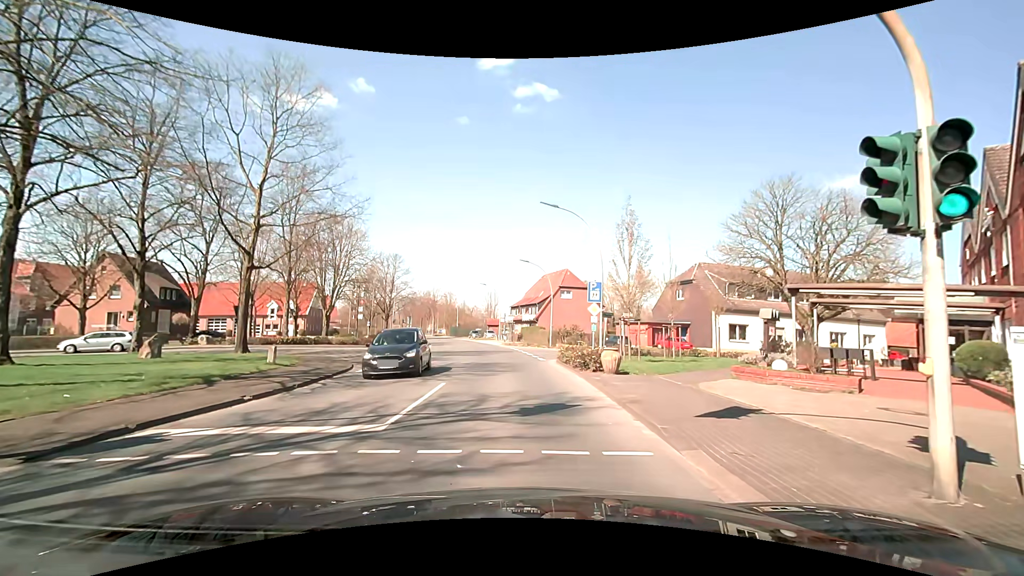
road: secondary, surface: asphalt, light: Day
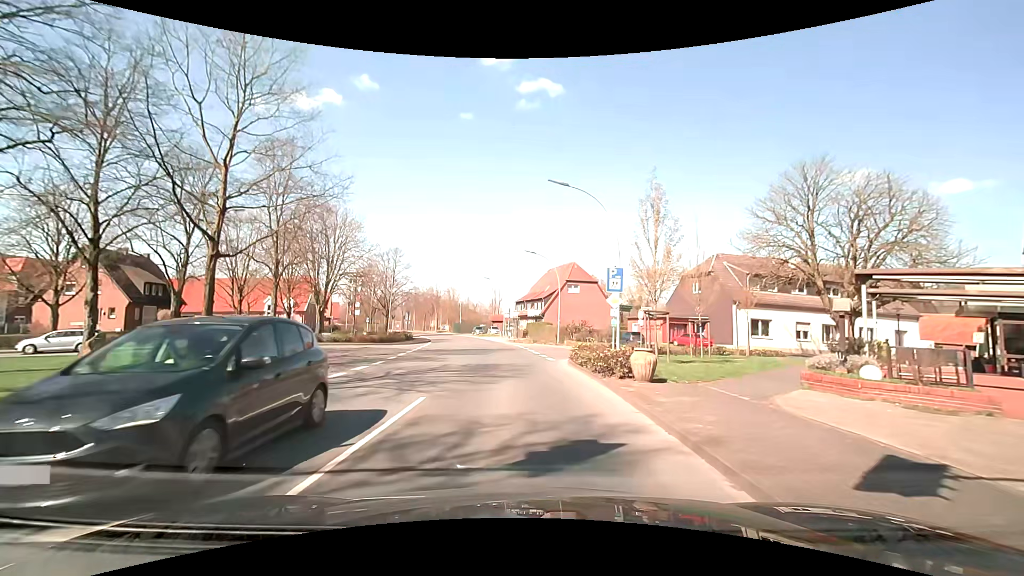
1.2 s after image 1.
(+0.1, +3.8) m; +1°
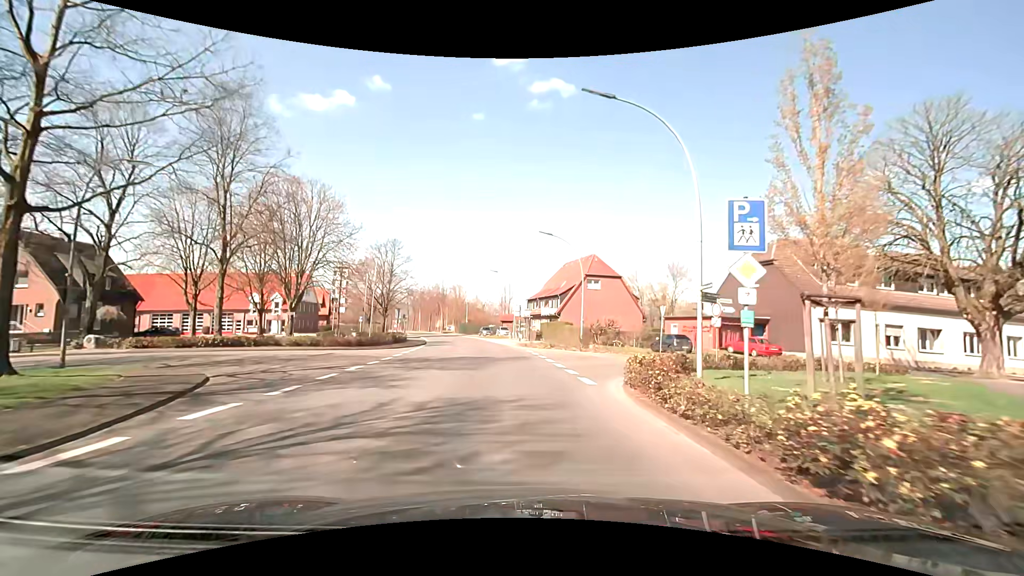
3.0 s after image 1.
(-0.2, +10.2) m; -2°
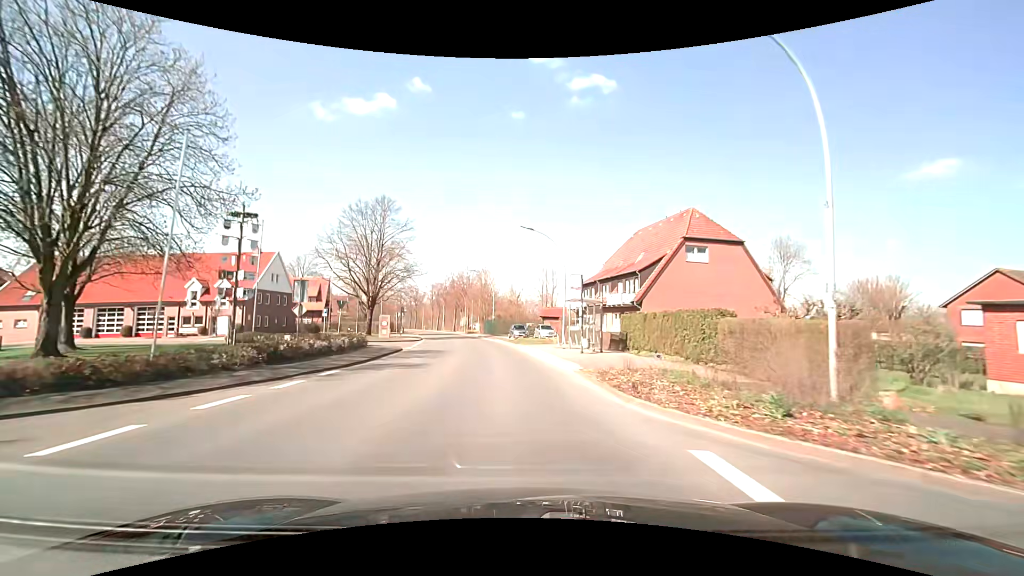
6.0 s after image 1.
(-1.0, +27.9) m; -4°
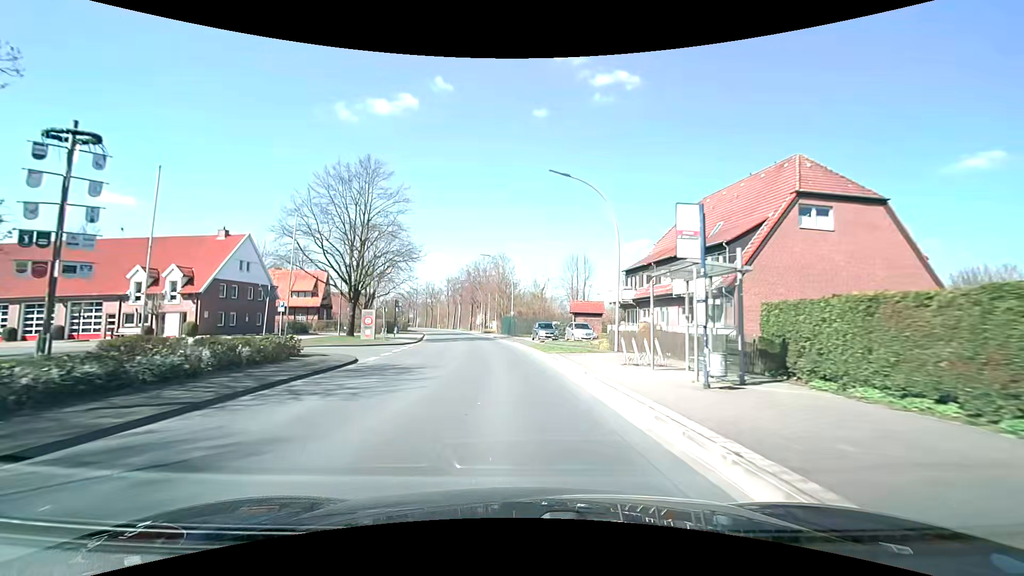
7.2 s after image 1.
(-0.3, +13.5) m; -3°
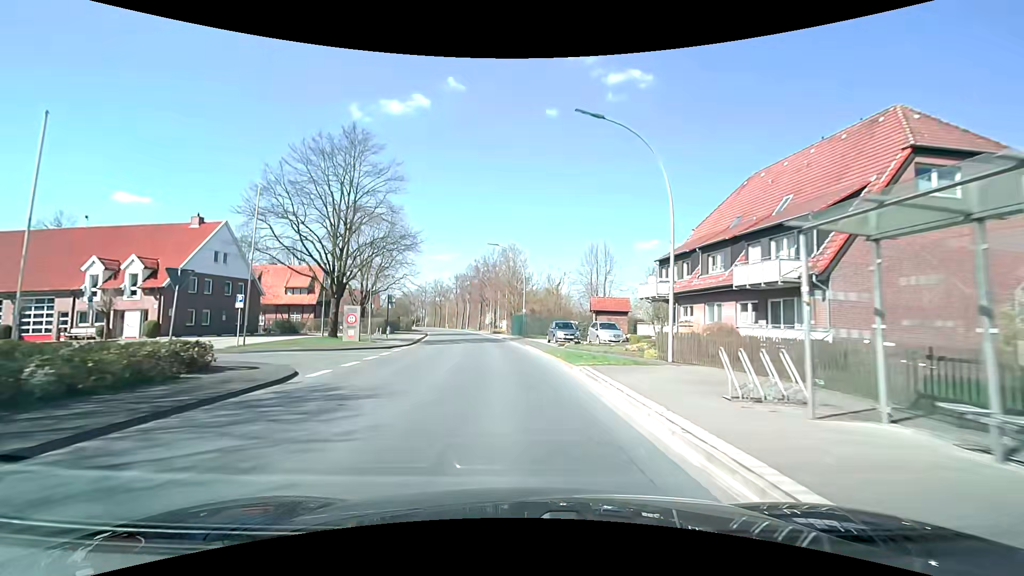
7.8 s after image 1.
(-0.1, +7.0) m; -2°
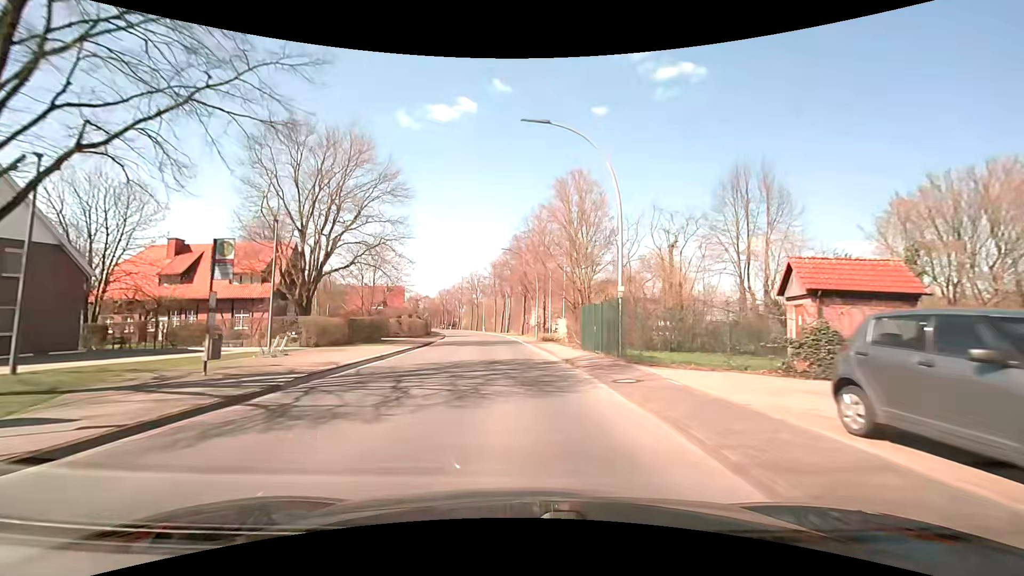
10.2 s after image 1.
(-1.3, +28.7) m; -6°
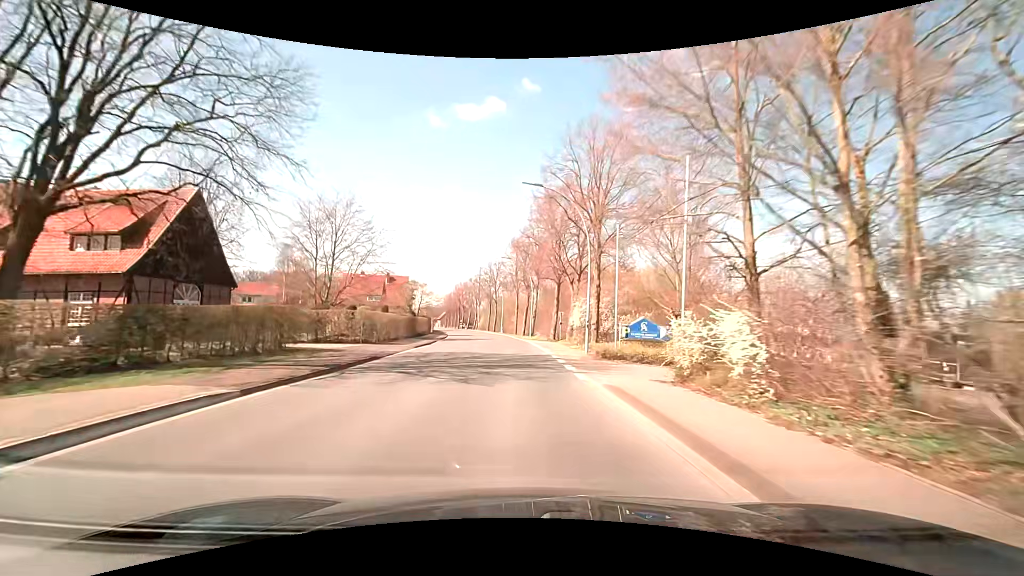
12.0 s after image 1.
(-0.5, +22.2) m; -3°
(0, +10) (0, +20) (-1, +30) (-1, +40) (-2, +50) (-3, +60) (-4, +70) (-5, +80) (-7, +90) (-9, +99) m
